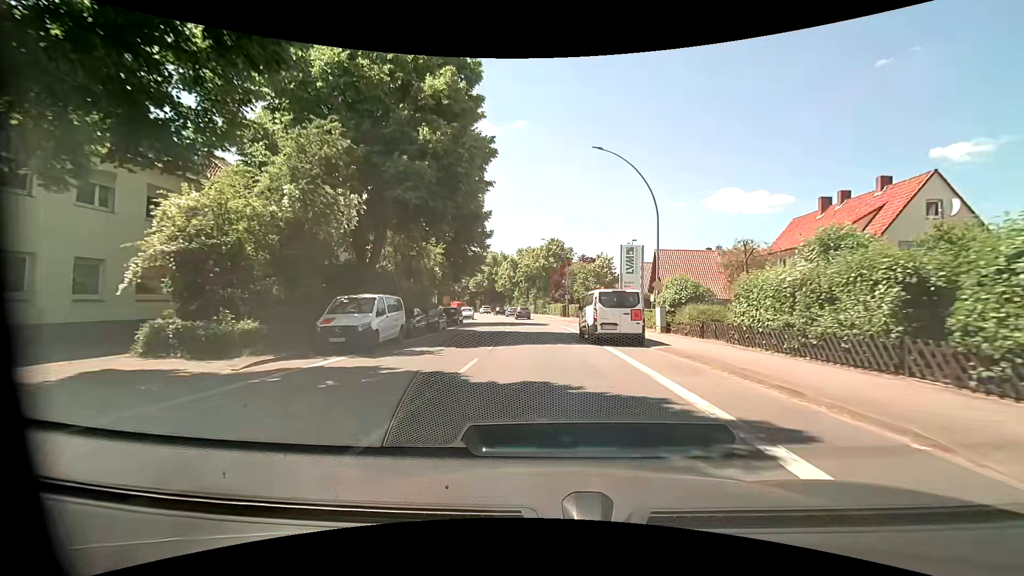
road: primary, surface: asphalt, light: Day
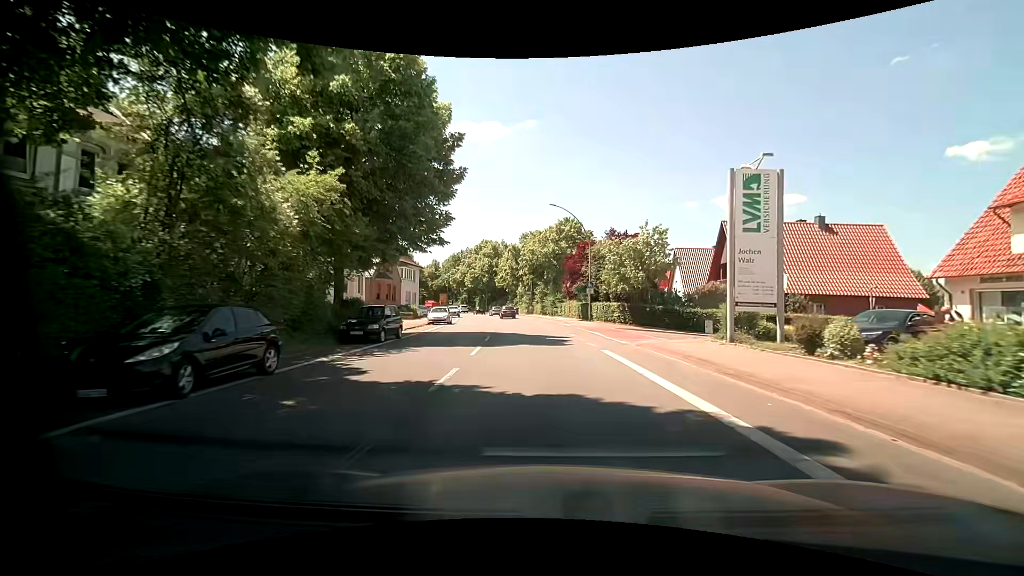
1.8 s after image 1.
(-0.4, +20.5) m; -1°
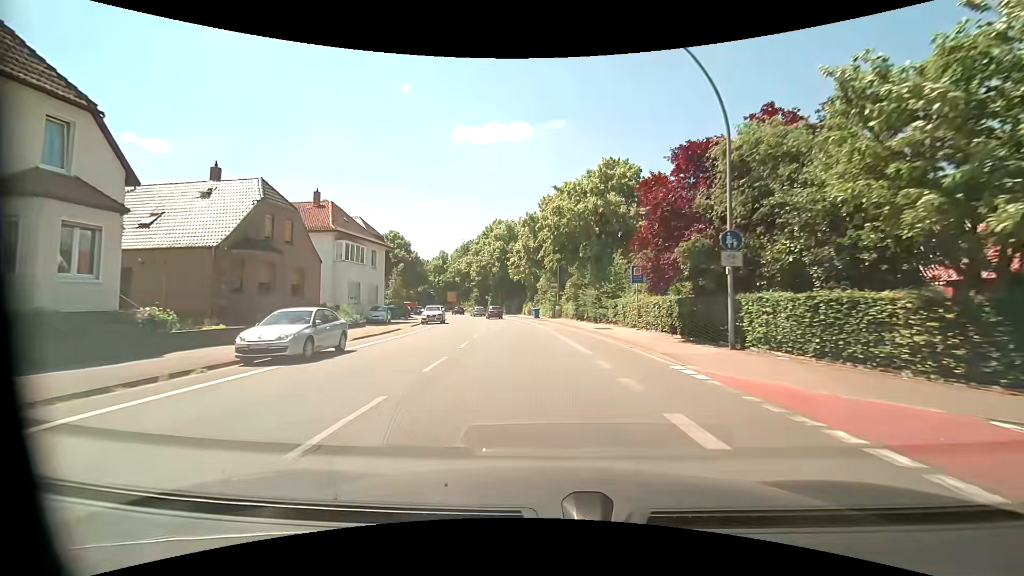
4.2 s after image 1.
(-0.6, +27.7) m; -3°
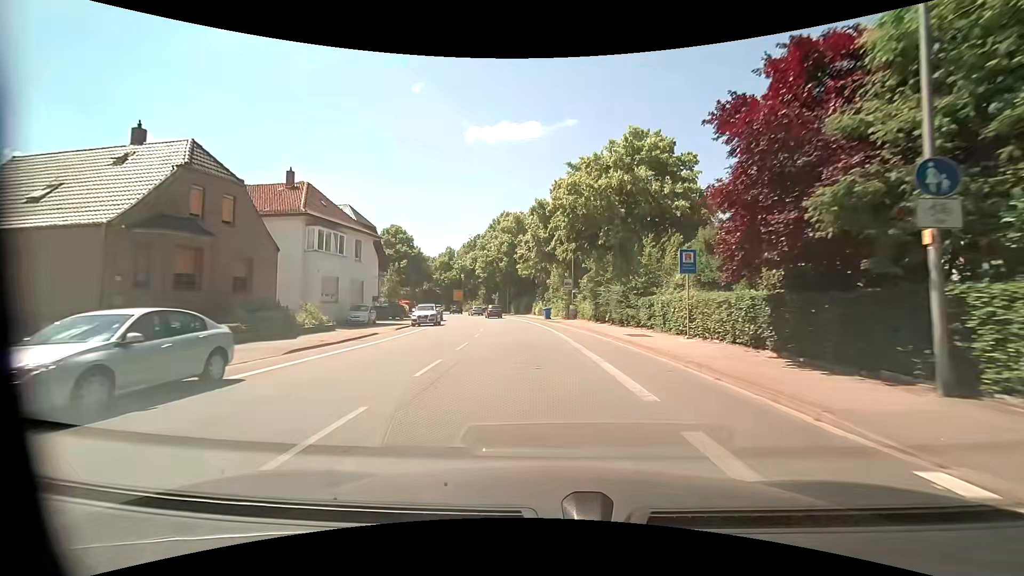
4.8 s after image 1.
(-0.1, +6.9) m; -2°
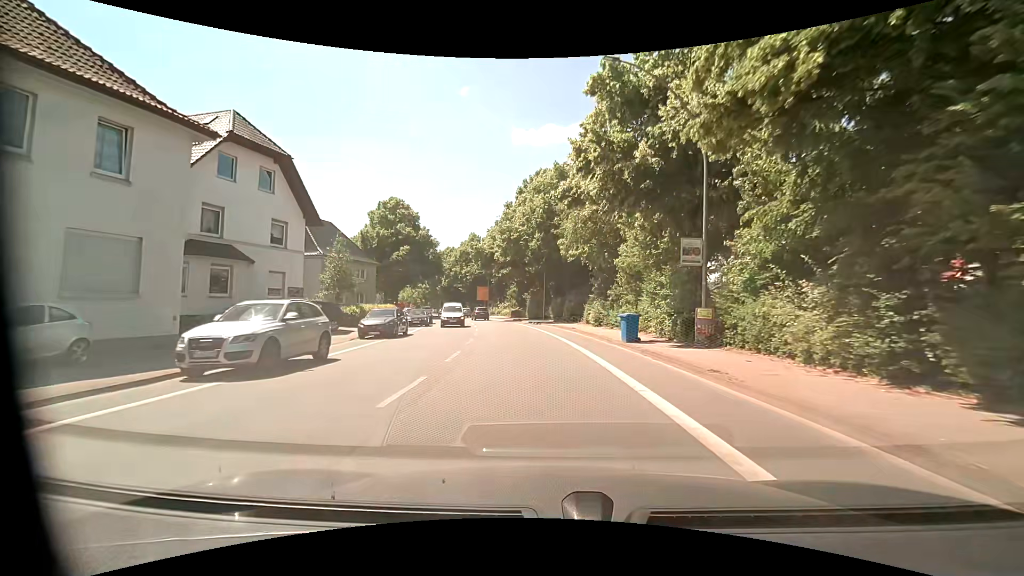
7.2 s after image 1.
(-1.0, +27.2) m; -4°
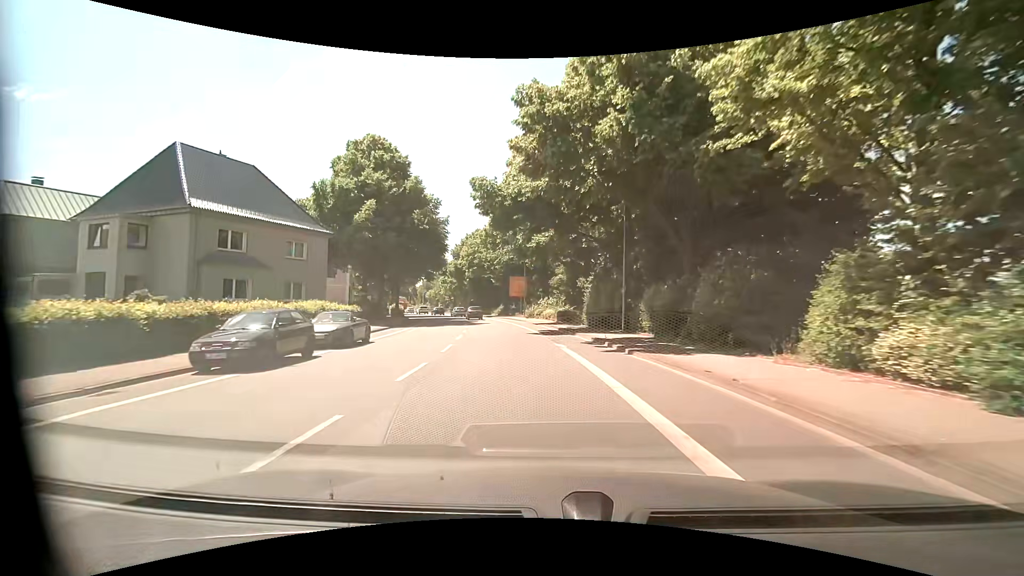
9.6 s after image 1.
(-1.4, +28.0) m; -6°
